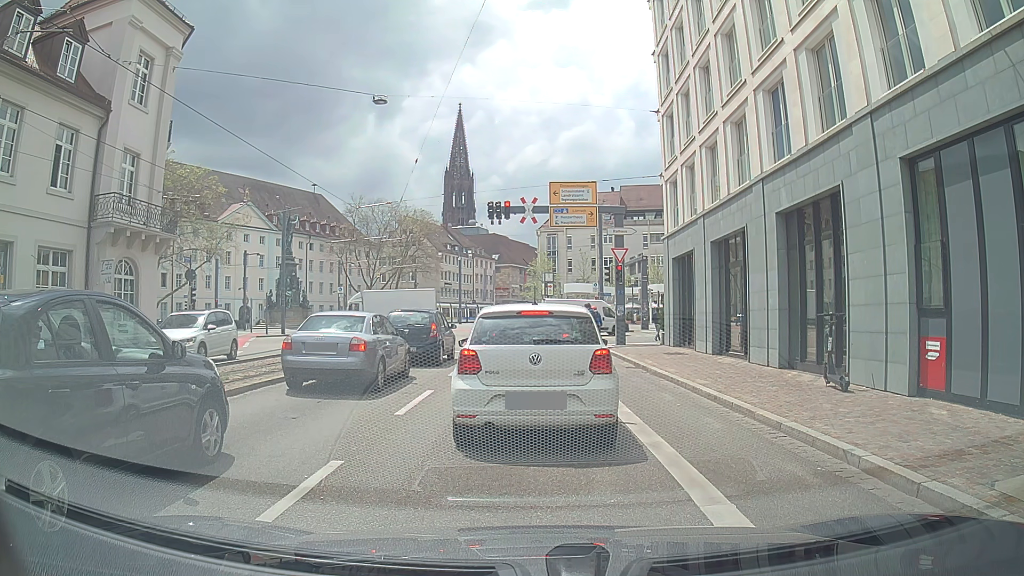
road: primary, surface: asphalt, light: Day
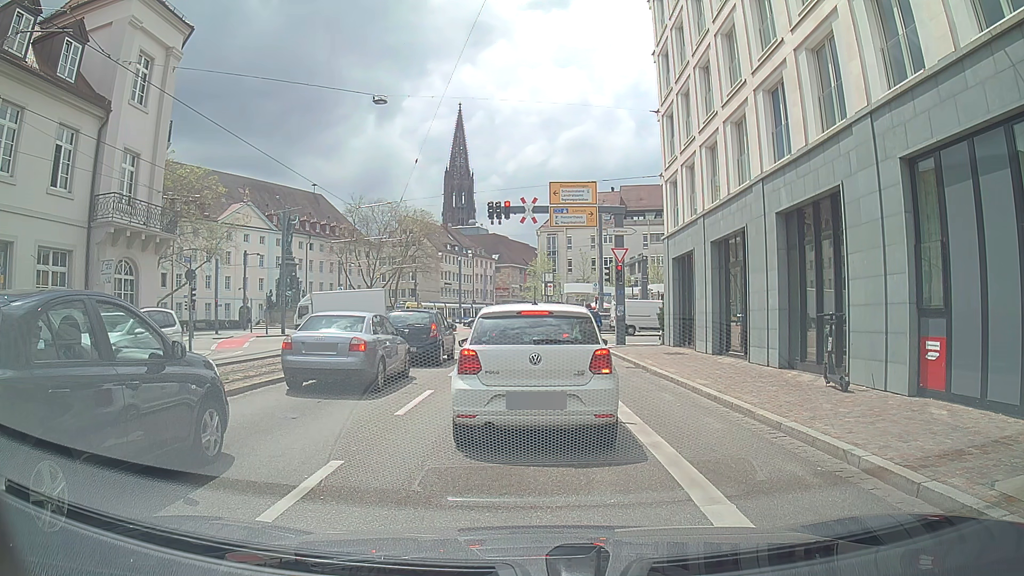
(0.0, 0.0) m; 0°
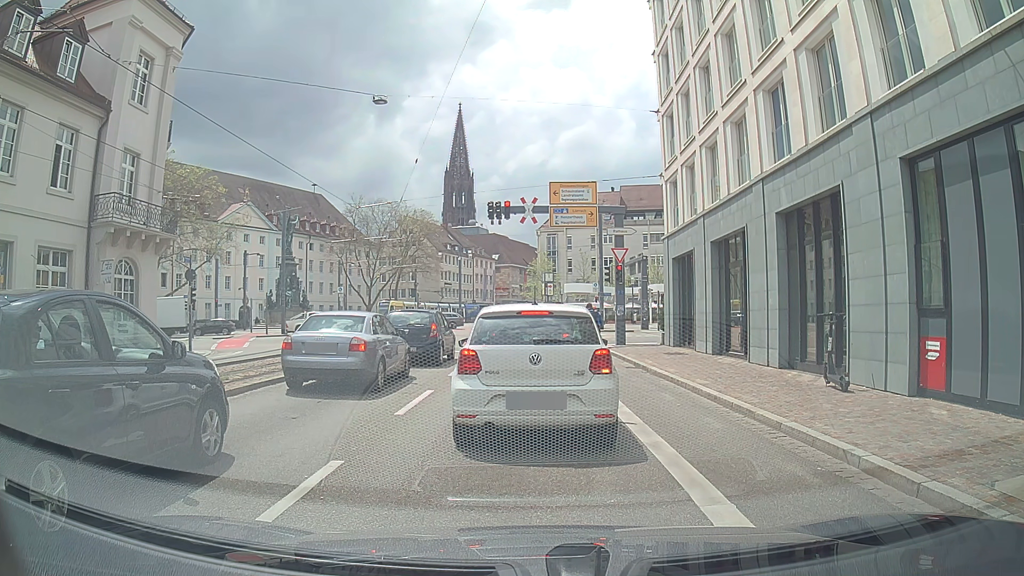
(0.0, 0.0) m; 0°
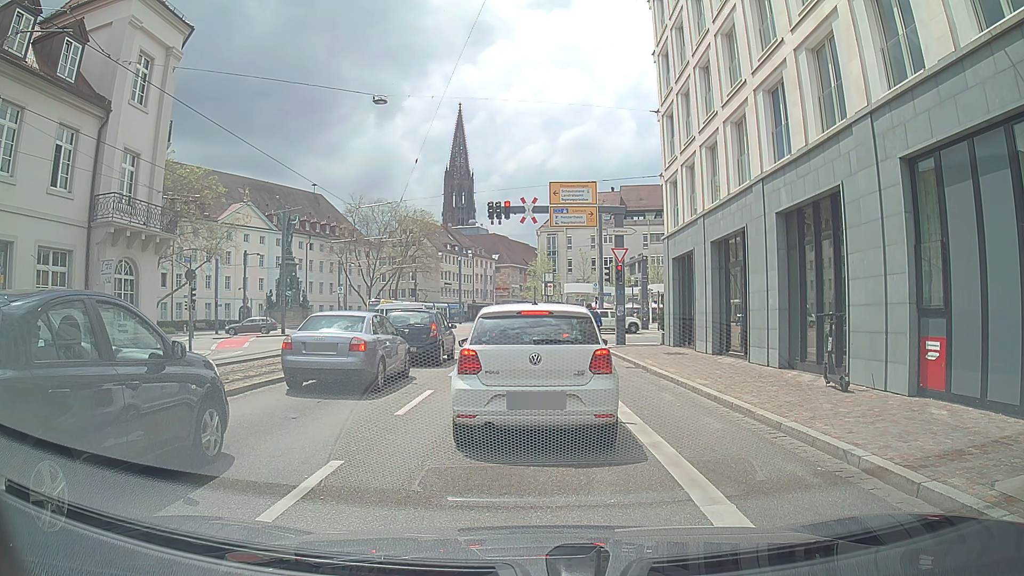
(0.0, 0.0) m; 0°
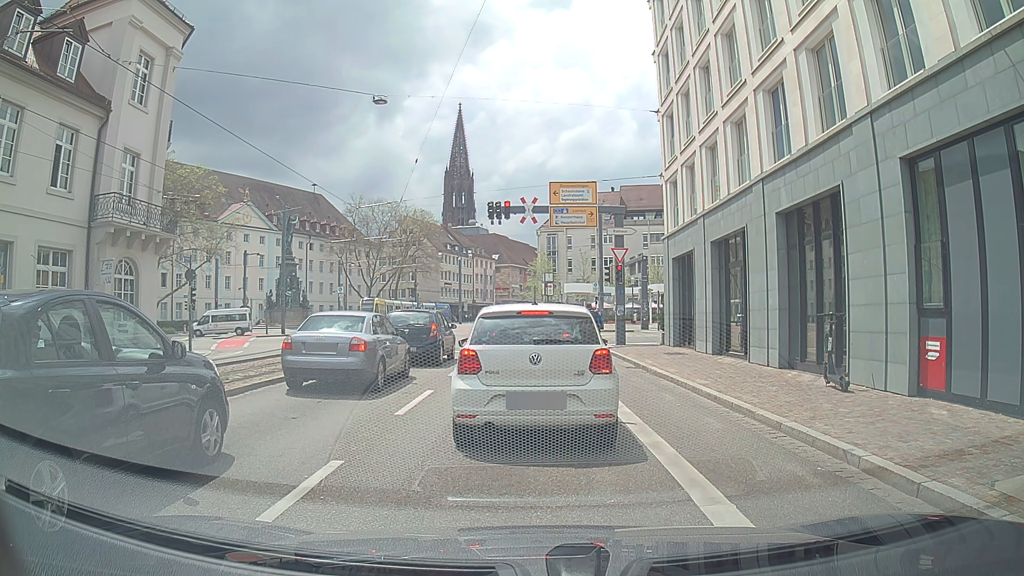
(0.0, 0.0) m; 0°
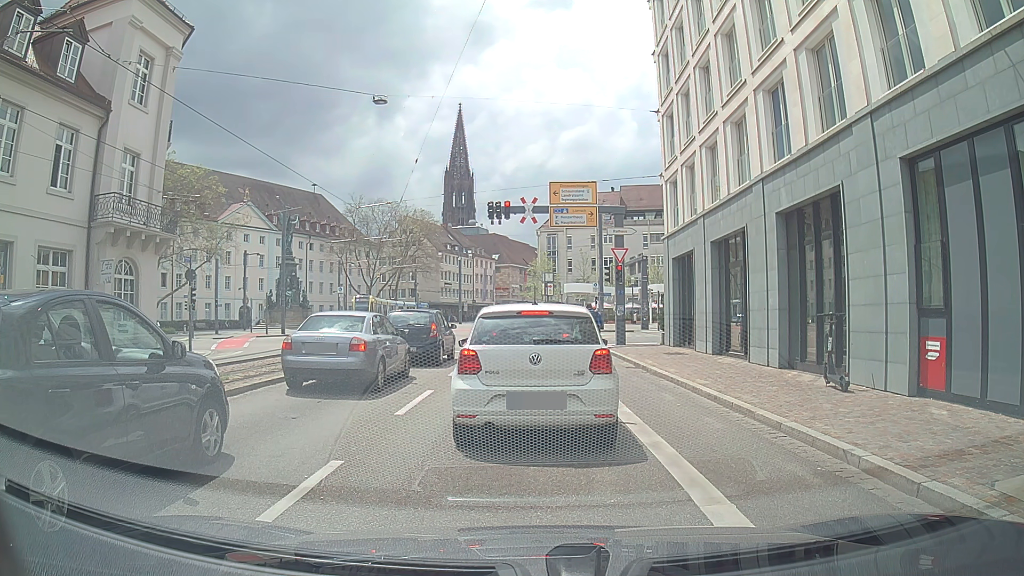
(0.0, 0.0) m; 0°
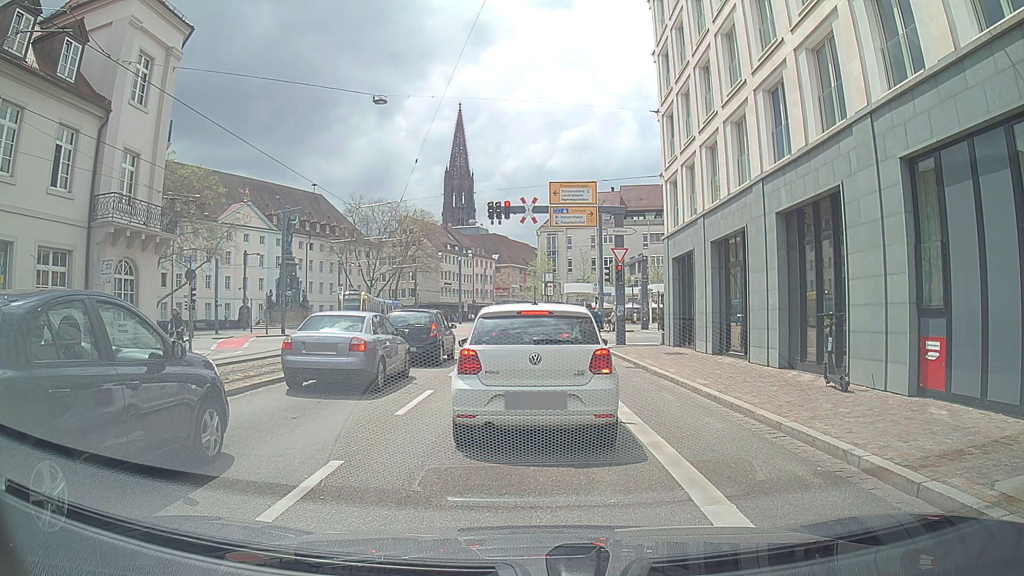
(0.0, 0.0) m; 0°
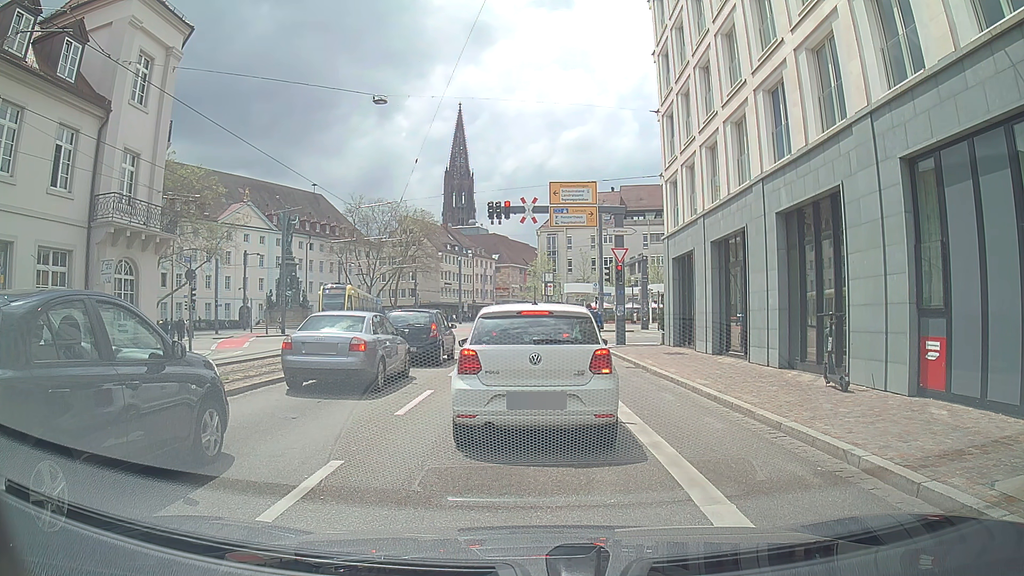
(0.0, 0.0) m; 0°
